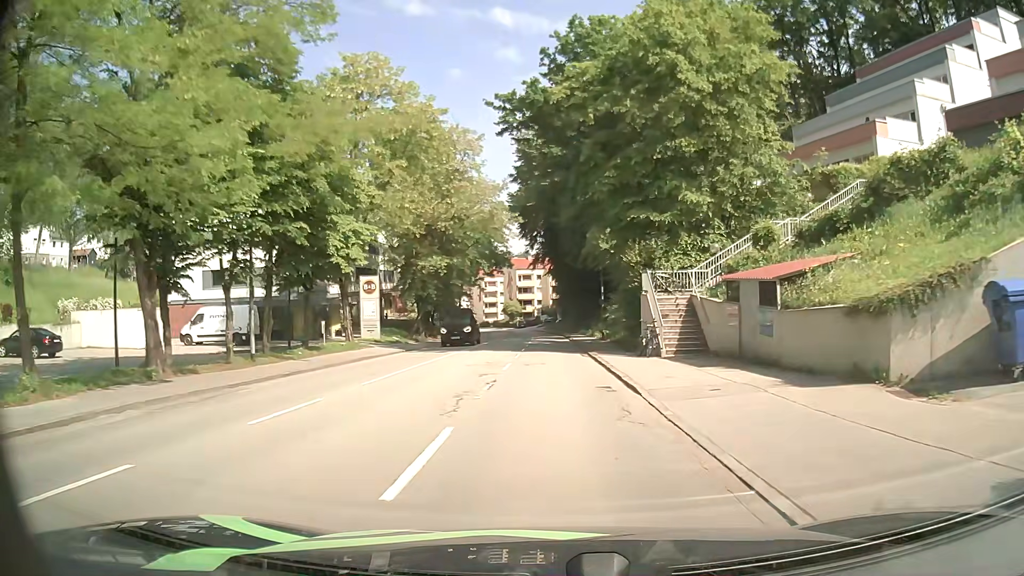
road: tertiary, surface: asphalt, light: Day
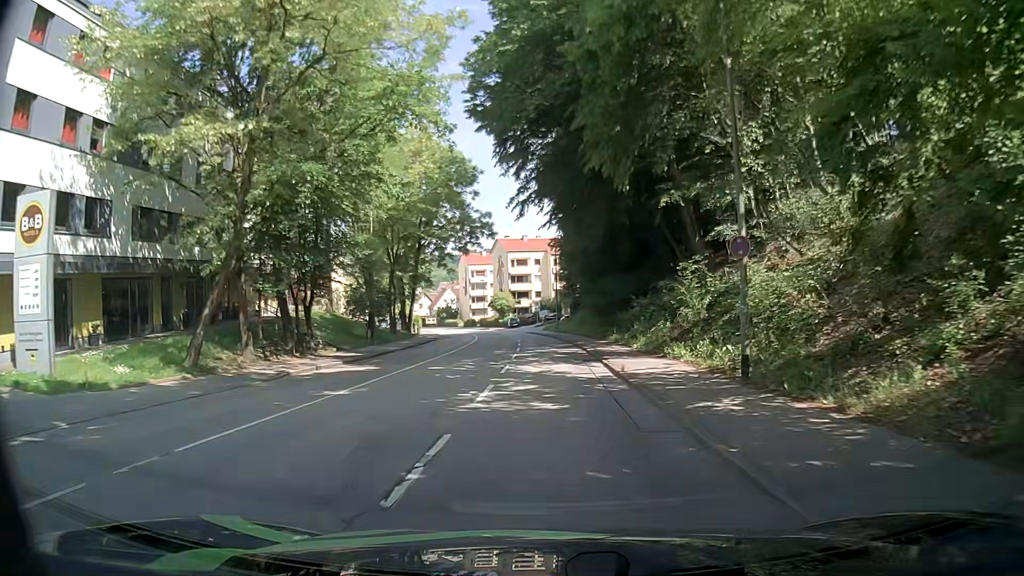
(+0.1, +32.0) m; 0°
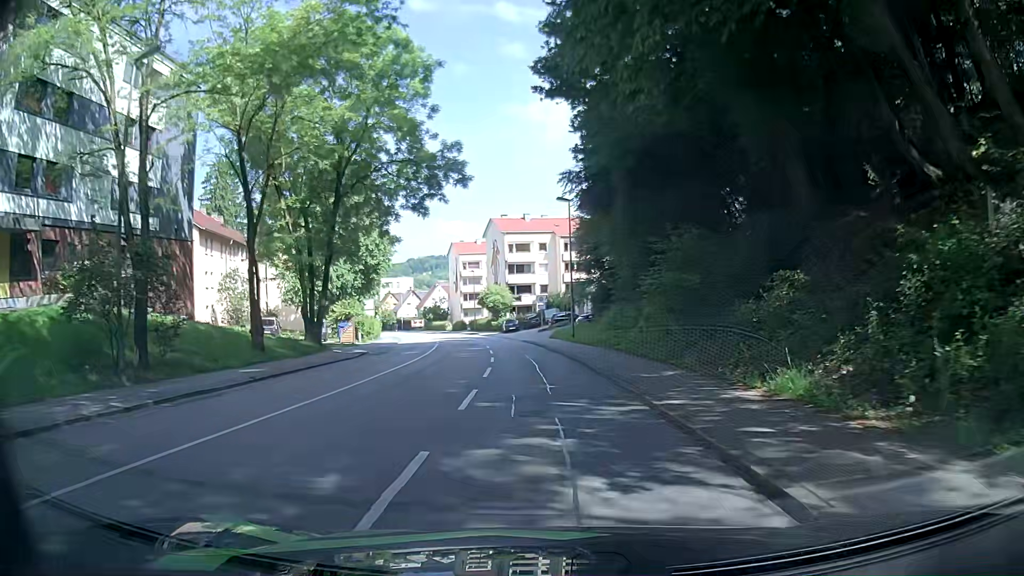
(0.0, +25.3) m; -1°
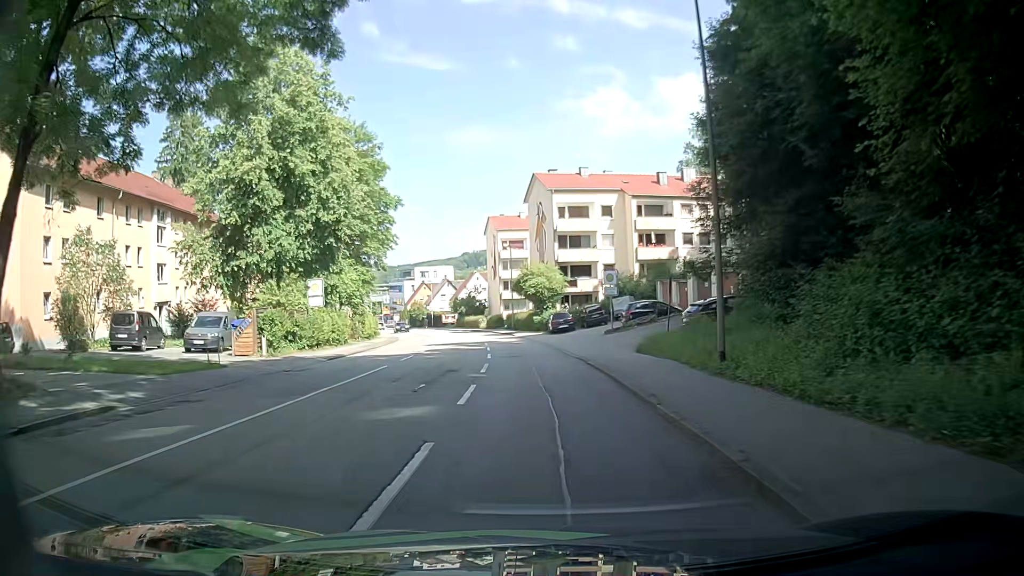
(-0.4, +25.1) m; -5°
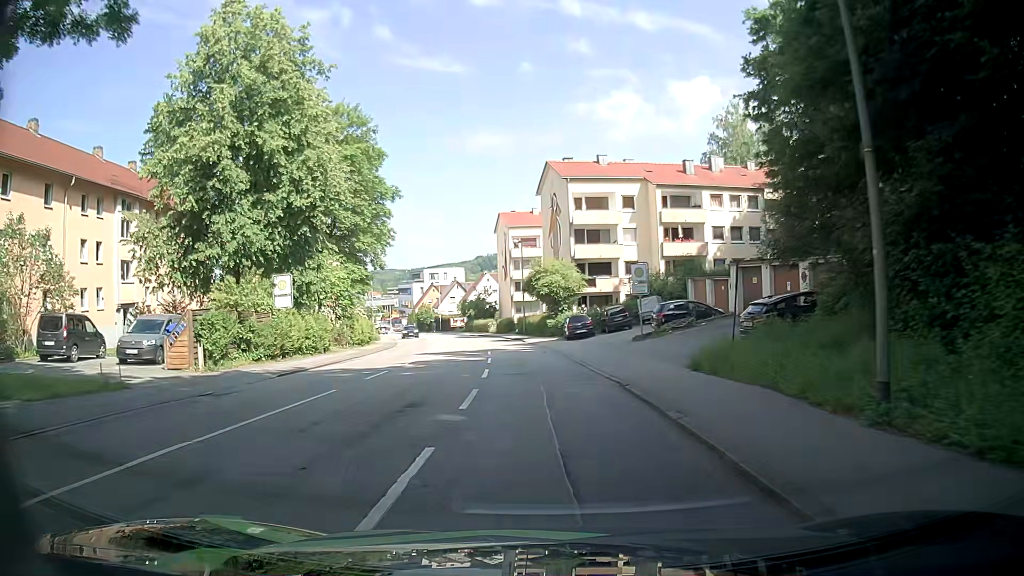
(+0.1, +6.3) m; 0°
(0, +10) (-1, +20) (-1, +30) (-3, +40) (-4, +50) (-6, +60) (-9, +69) (-11, +79) (-14, +88) (-18, +98) m
